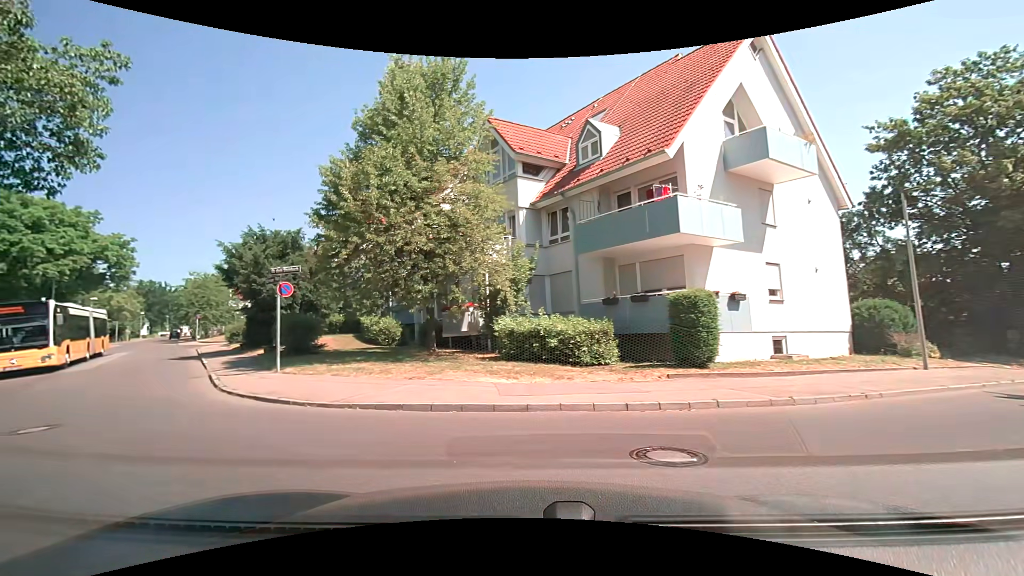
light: Day
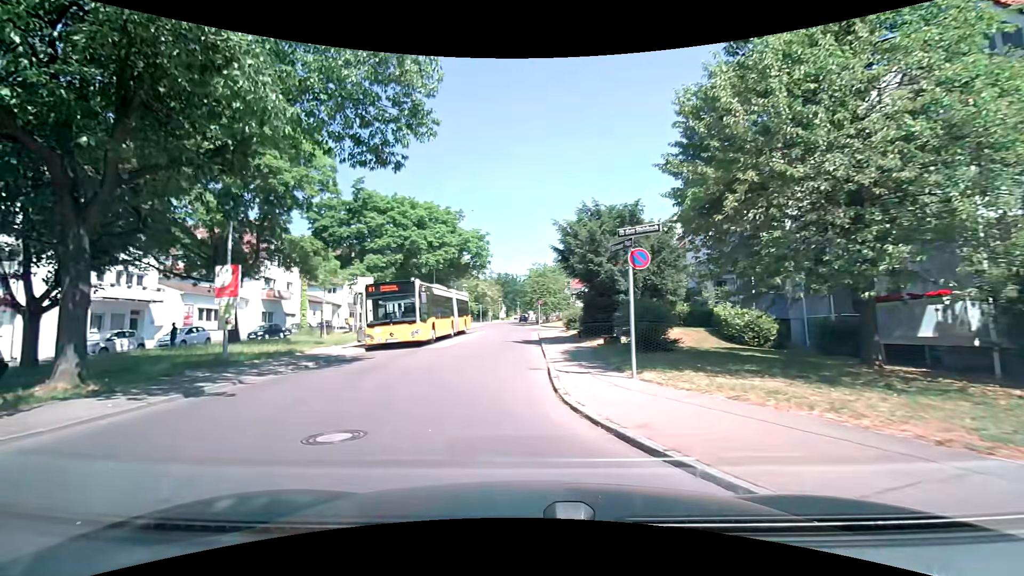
(-2.1, +5.3) m; -38°
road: residential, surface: asphalt
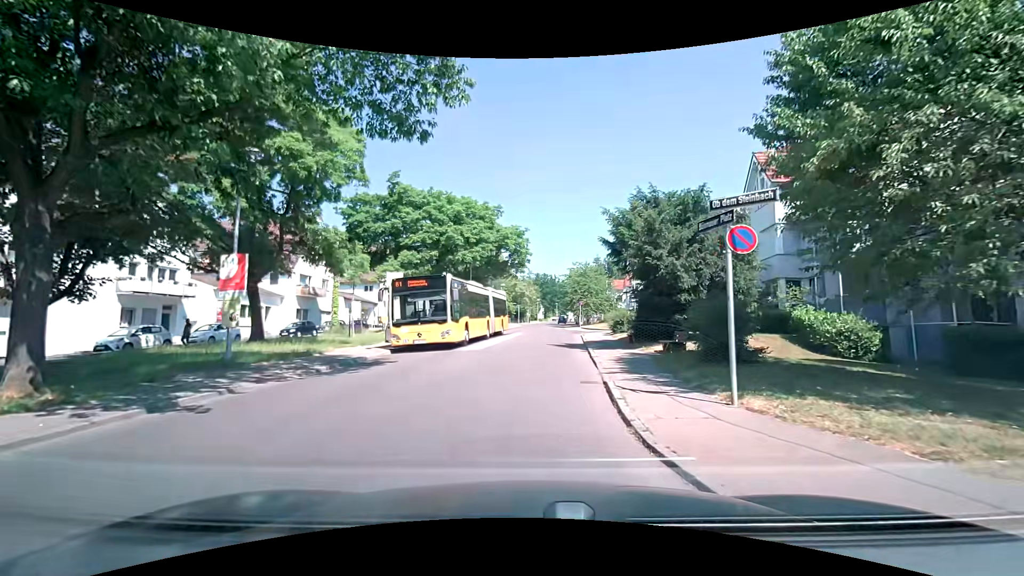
(-0.1, +2.6) m; -4°
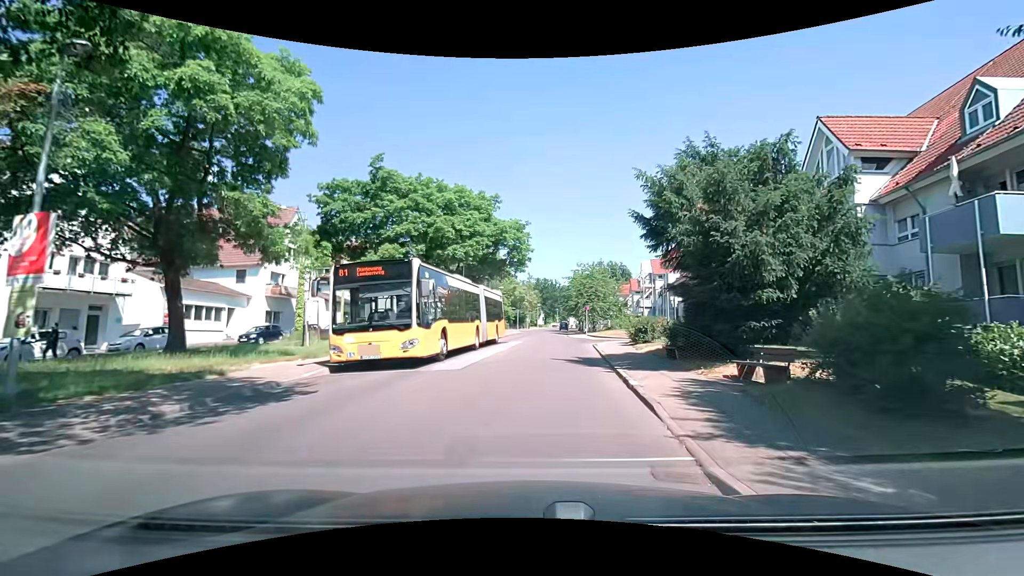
(-0.1, +6.1) m; -2°
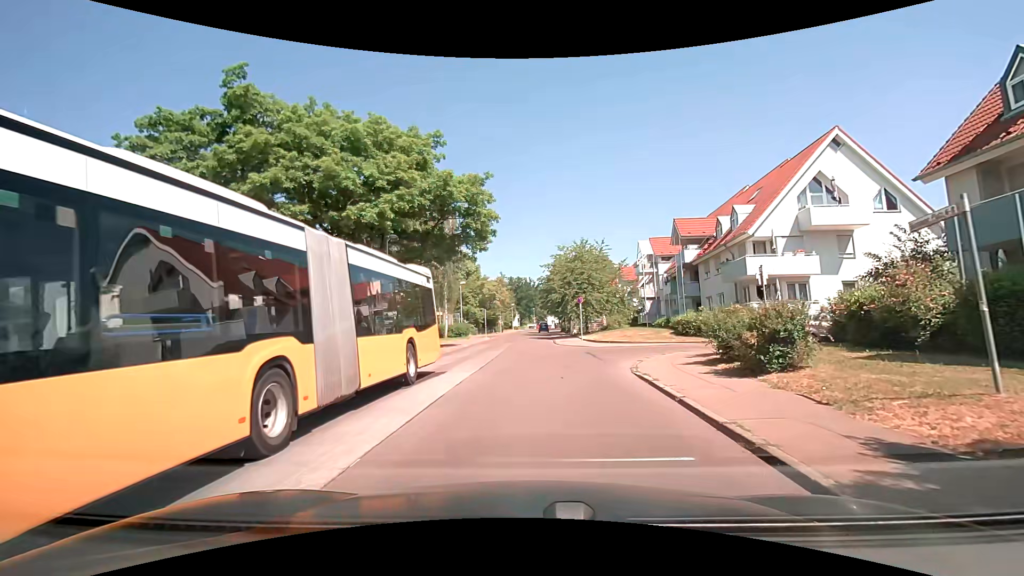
(+0.7, +15.5) m; +3°
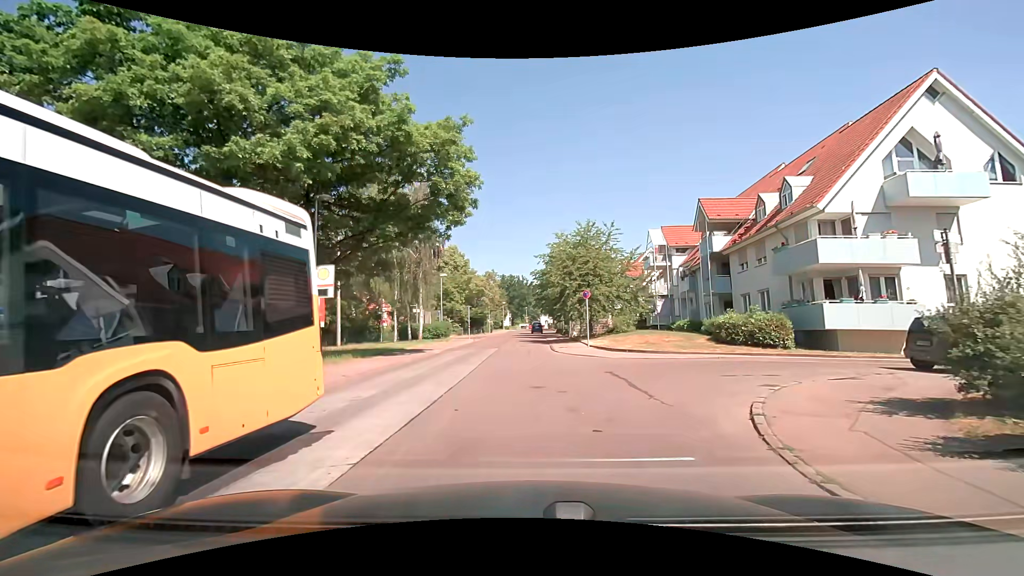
(+0.2, +7.9) m; +2°
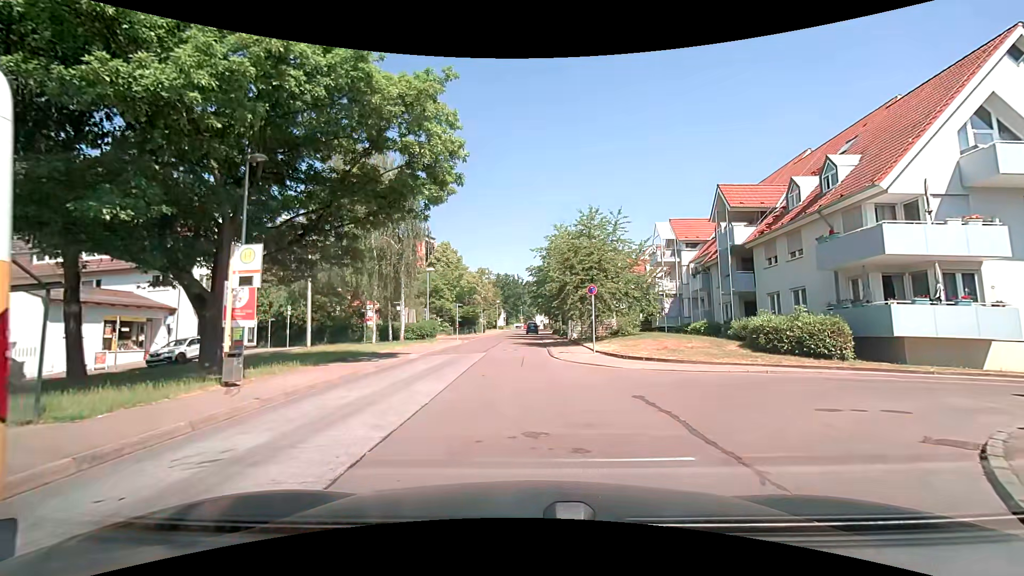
(0.0, +4.2) m; +2°
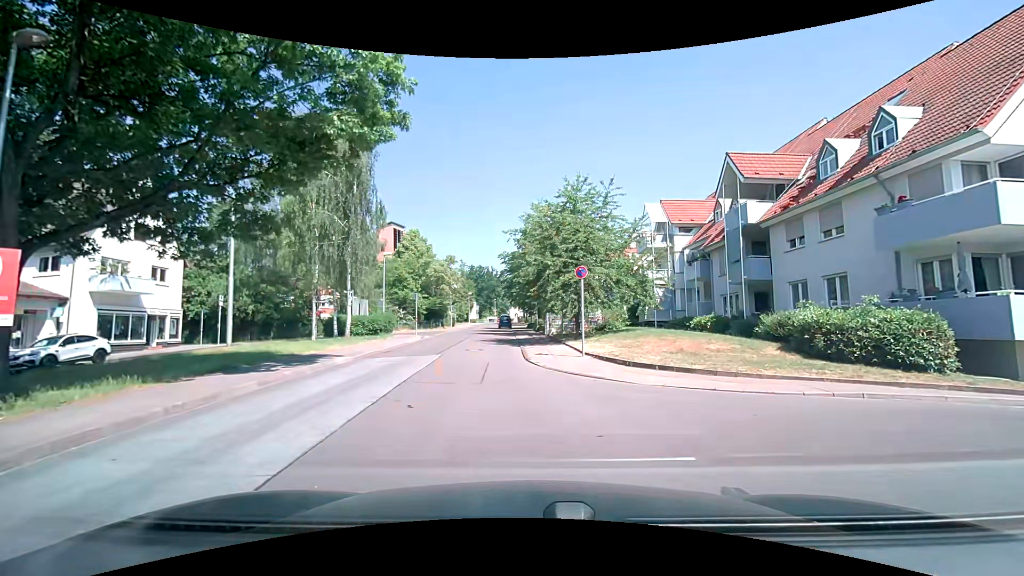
(0.0, +5.6) m; +3°
